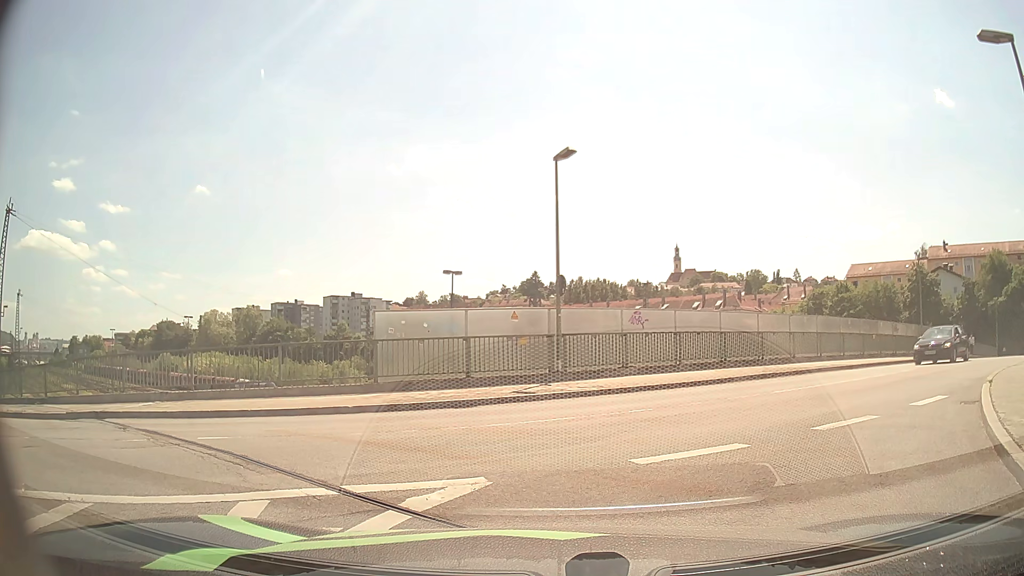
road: unclassified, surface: asphalt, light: Day
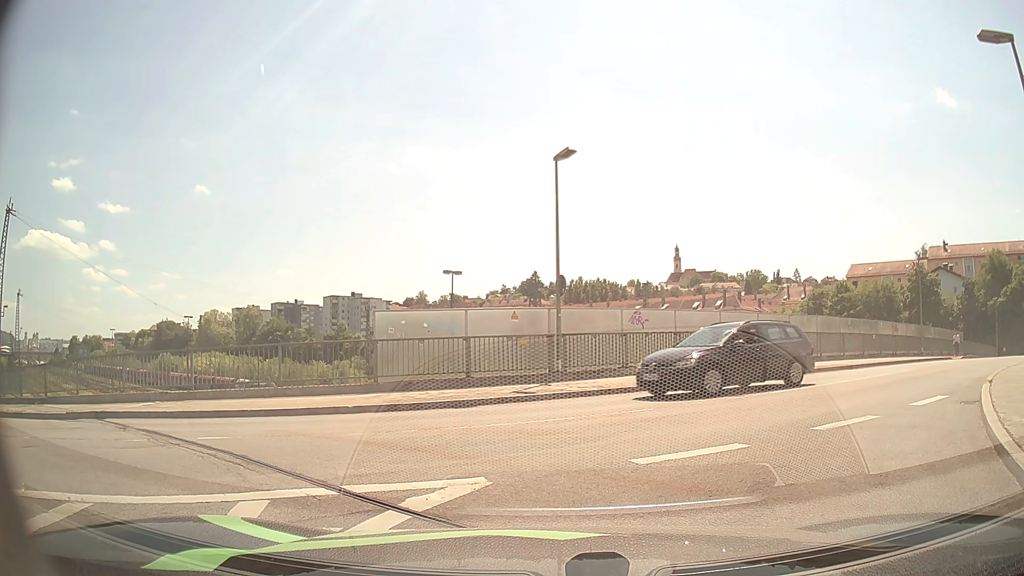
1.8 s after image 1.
(0.0, 0.0) m; 0°
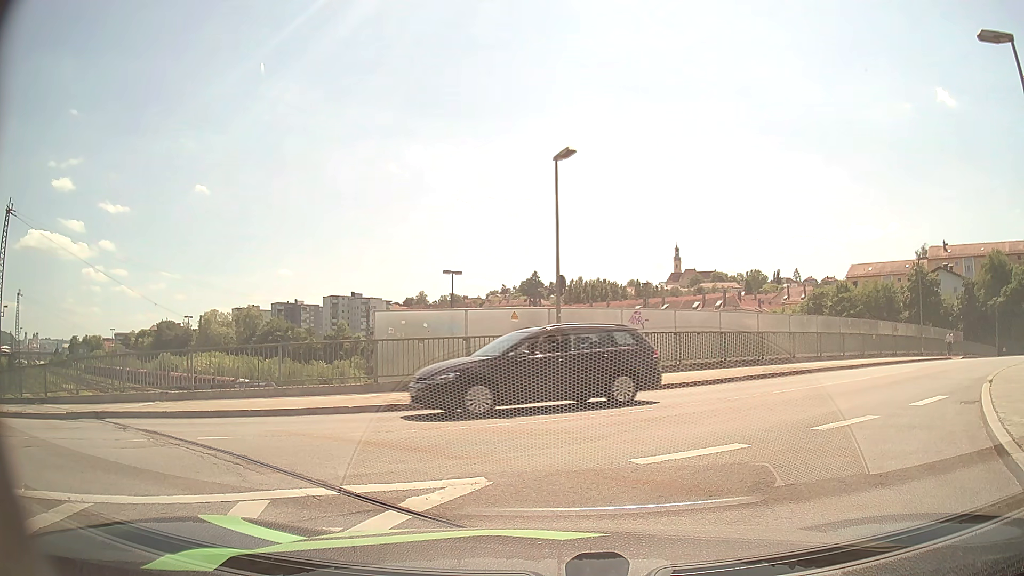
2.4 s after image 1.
(0.0, 0.0) m; 0°
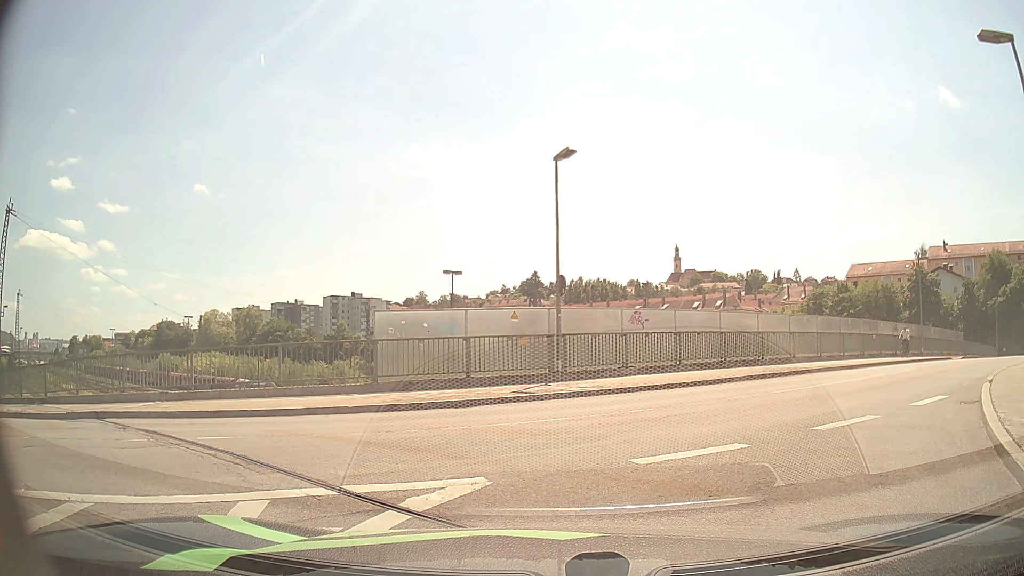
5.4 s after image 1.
(0.0, 0.0) m; 0°
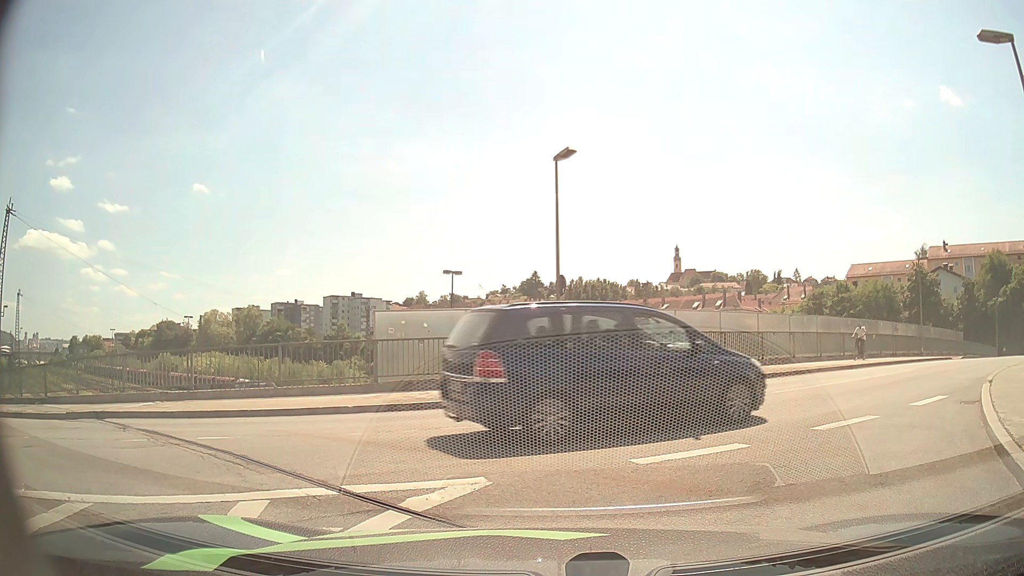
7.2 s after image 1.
(0.0, 0.0) m; 0°
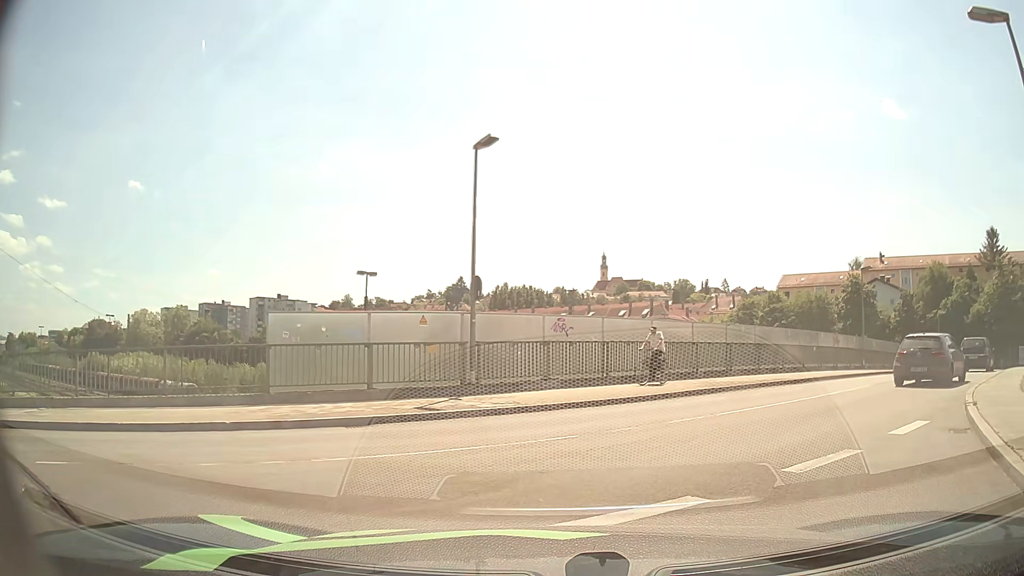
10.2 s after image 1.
(+0.1, +2.1) m; +9°
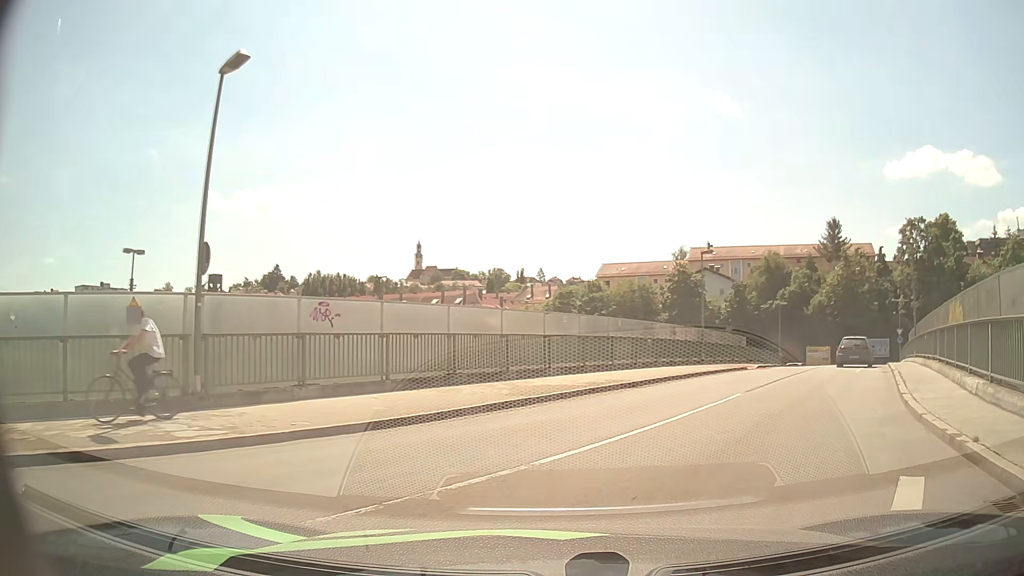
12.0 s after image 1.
(+0.6, +5.1) m; +14°
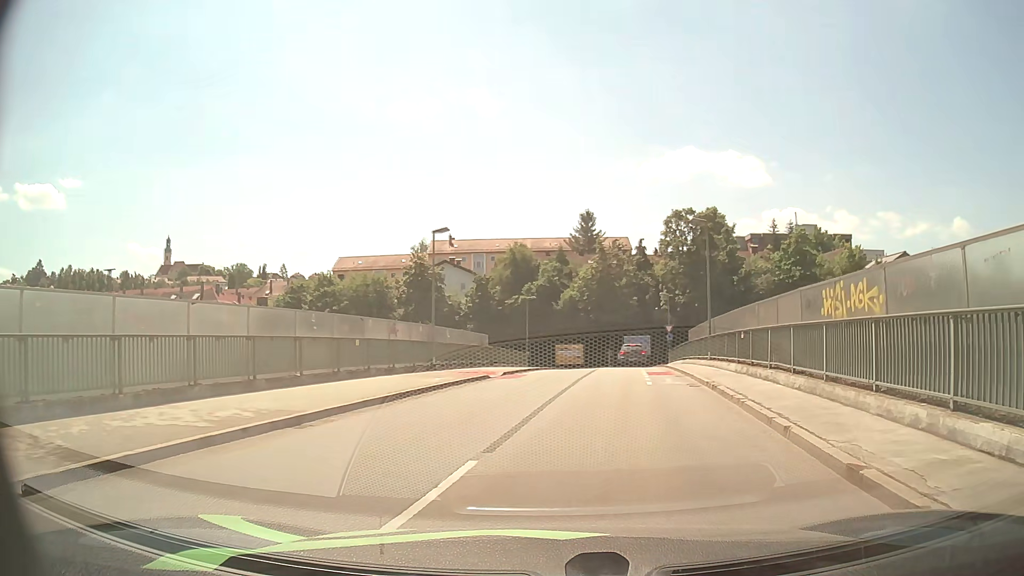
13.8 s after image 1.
(+1.7, +7.5) m; +23°
